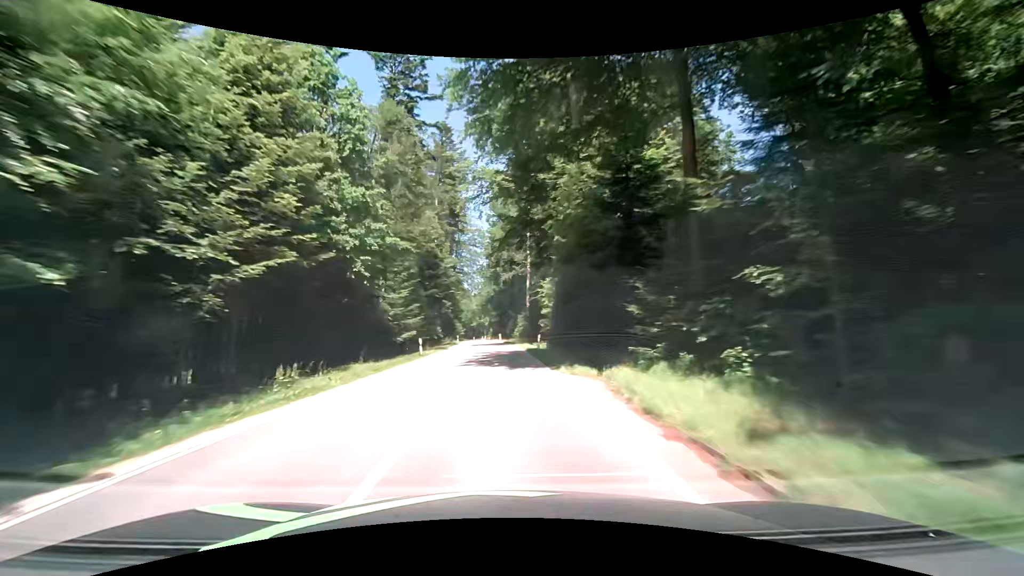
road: tertiary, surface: asphalt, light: Day
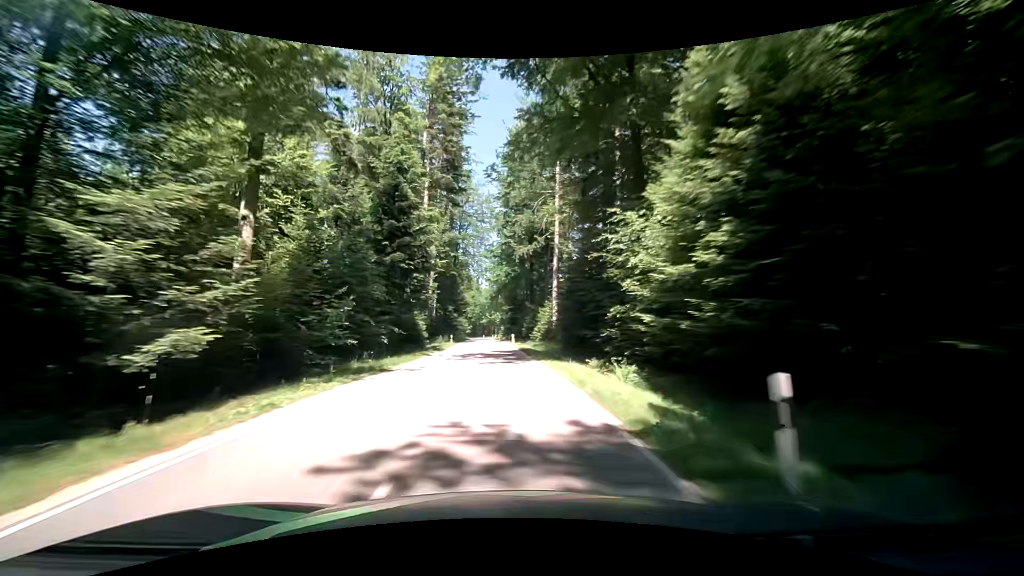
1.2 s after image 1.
(-0.4, +25.2) m; -2°
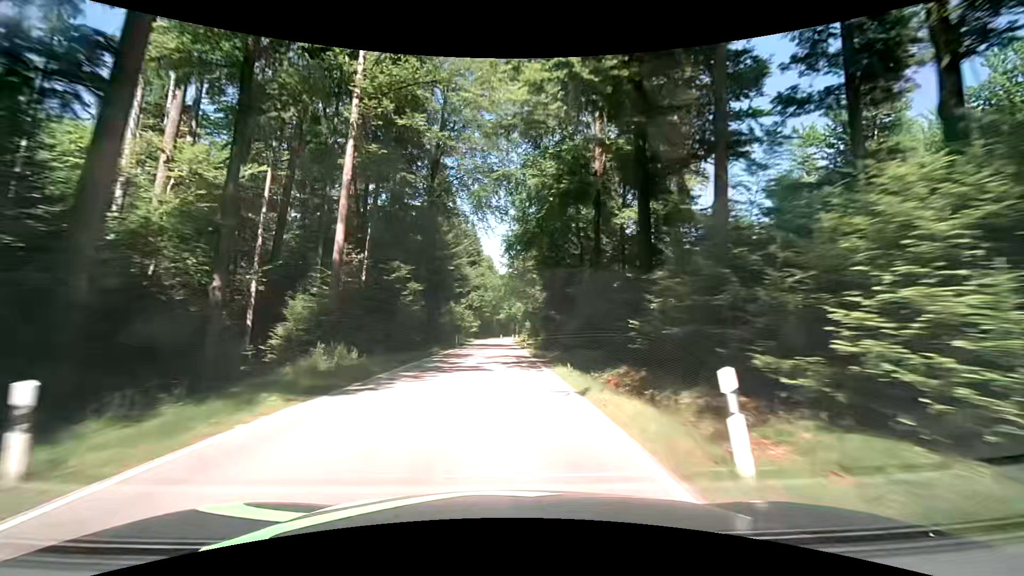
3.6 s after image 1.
(-1.0, +50.7) m; -3°
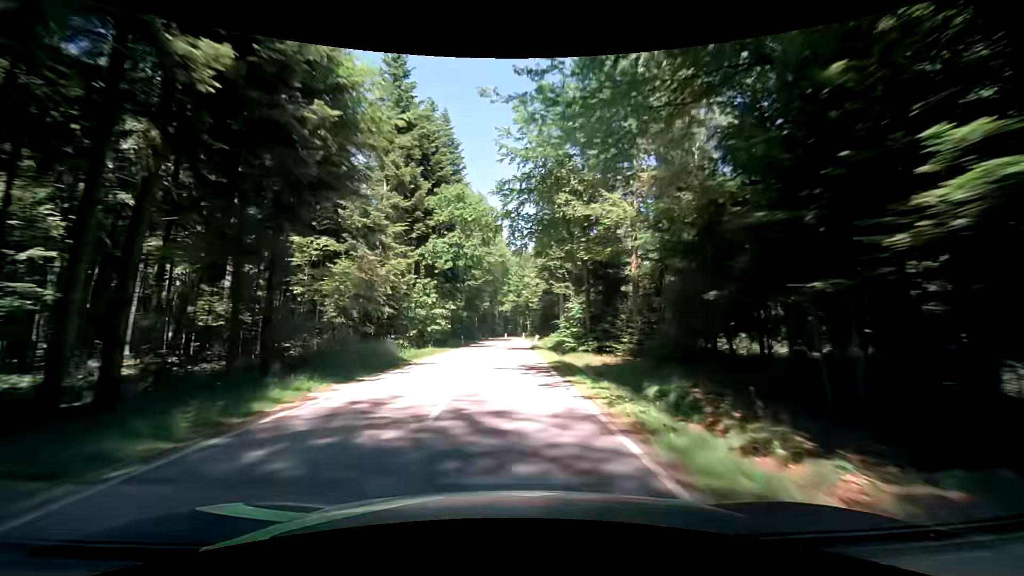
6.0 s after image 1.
(0.0, +51.3) m; 0°
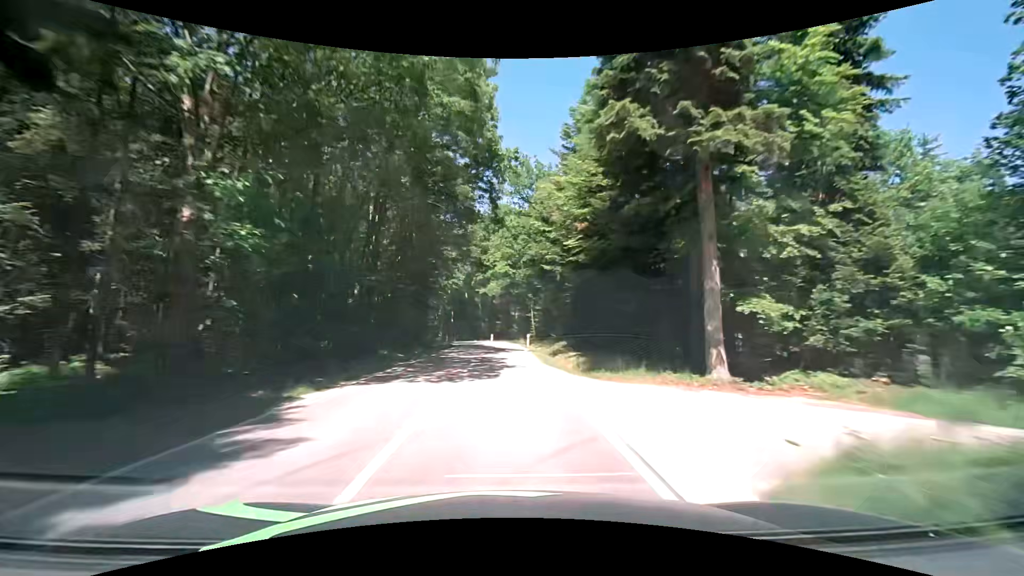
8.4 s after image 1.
(+0.5, +51.4) m; +1°
